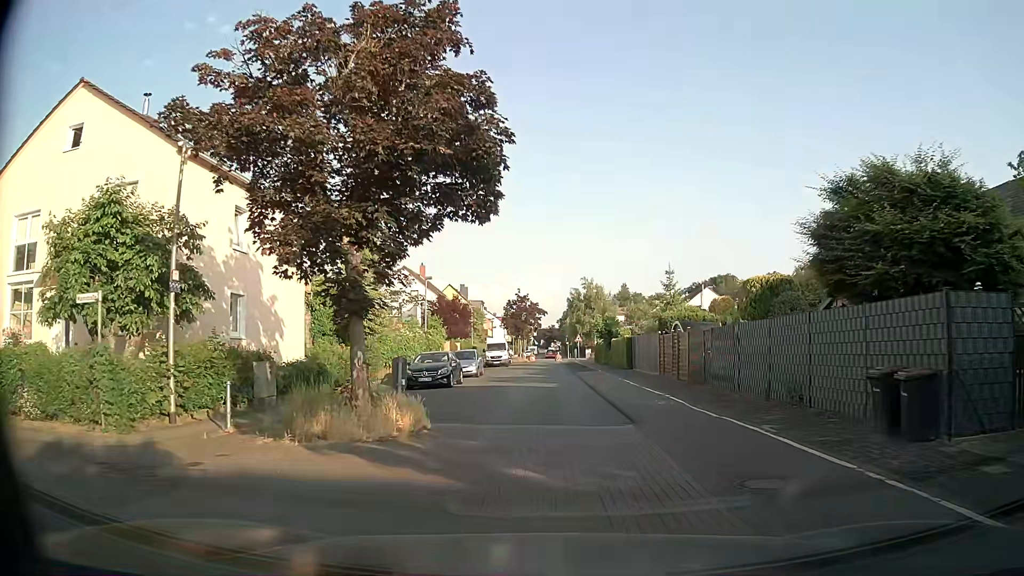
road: residential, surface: asphalt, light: Day
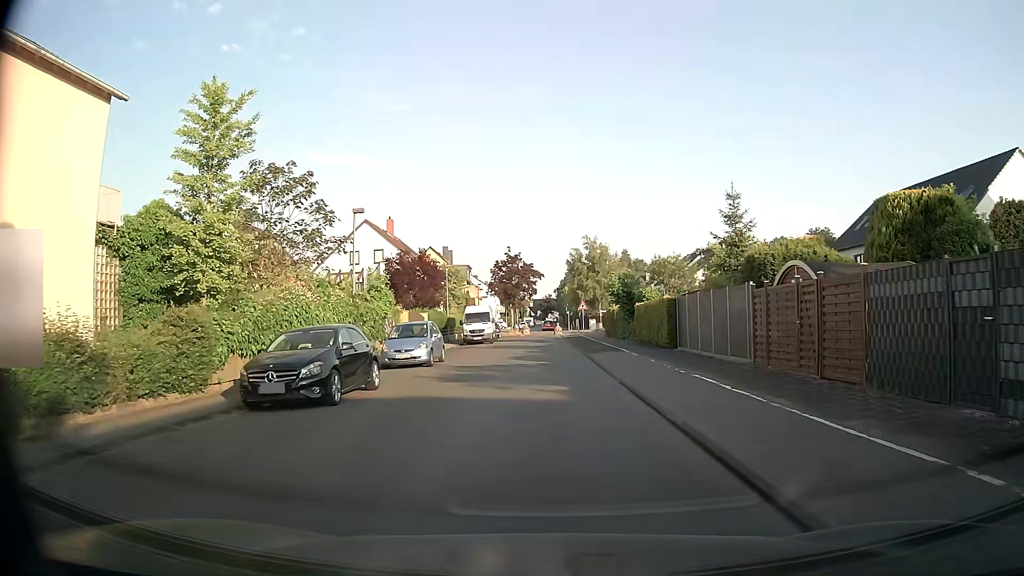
(+0.3, +14.4) m; +1°
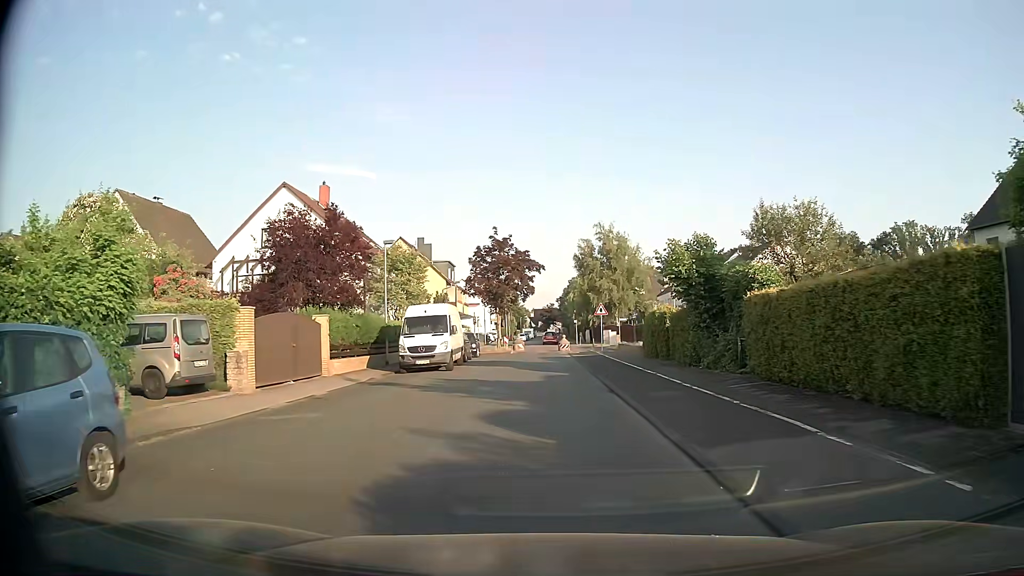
(+0.2, +19.9) m; +1°
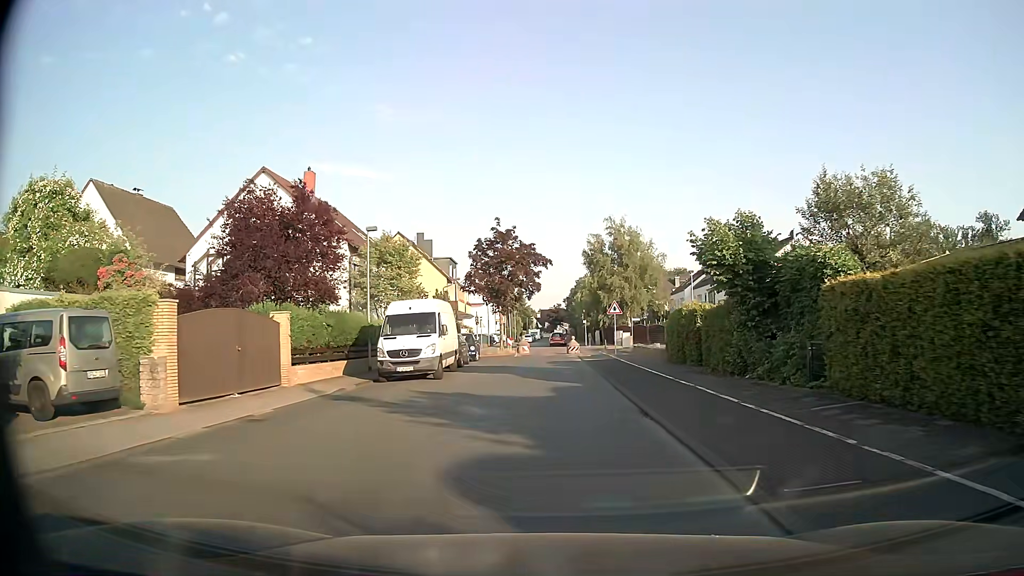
(-0.1, +4.3) m; -1°
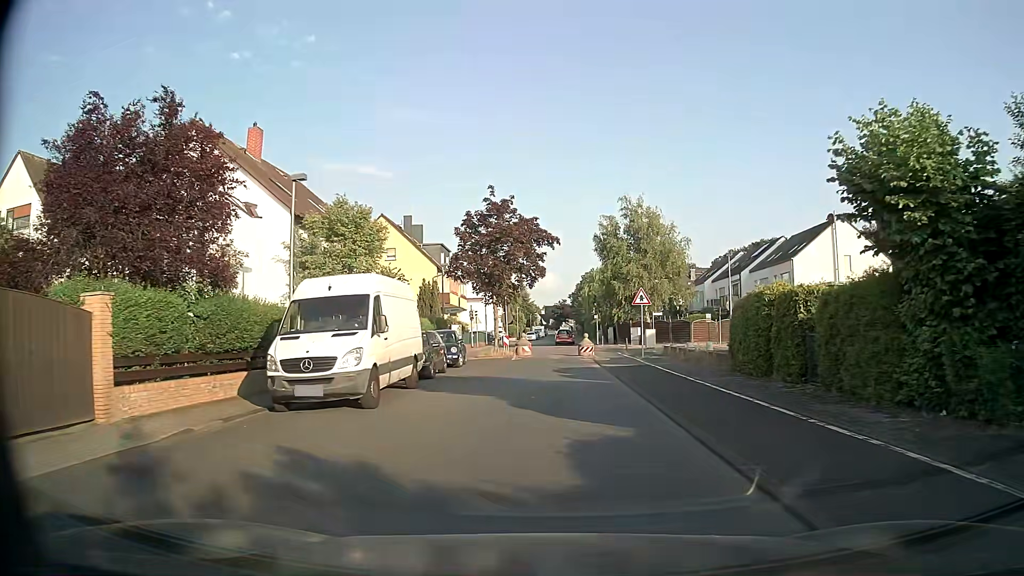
(-0.1, +8.9) m; -1°
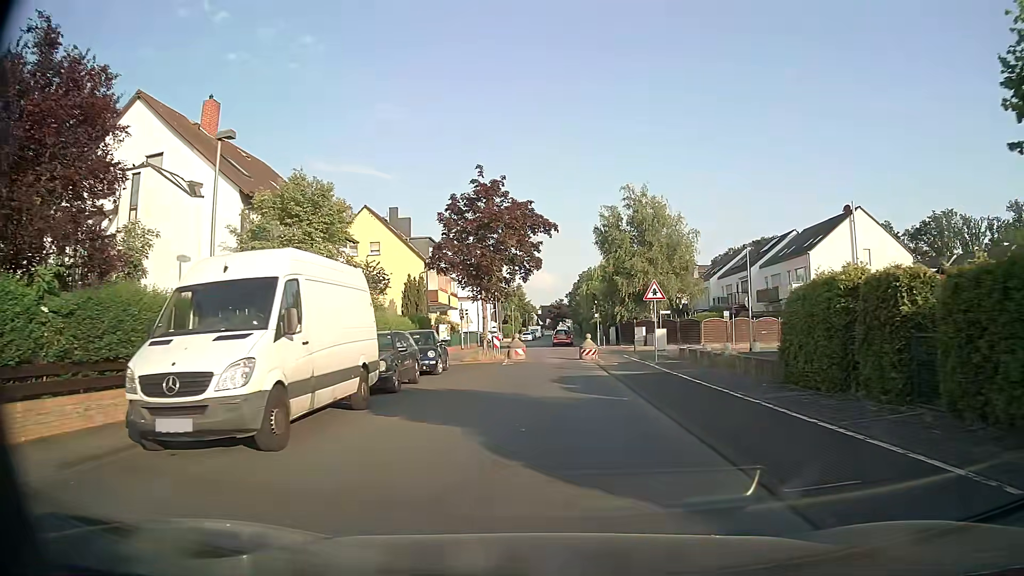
(0.0, +4.5) m; 0°
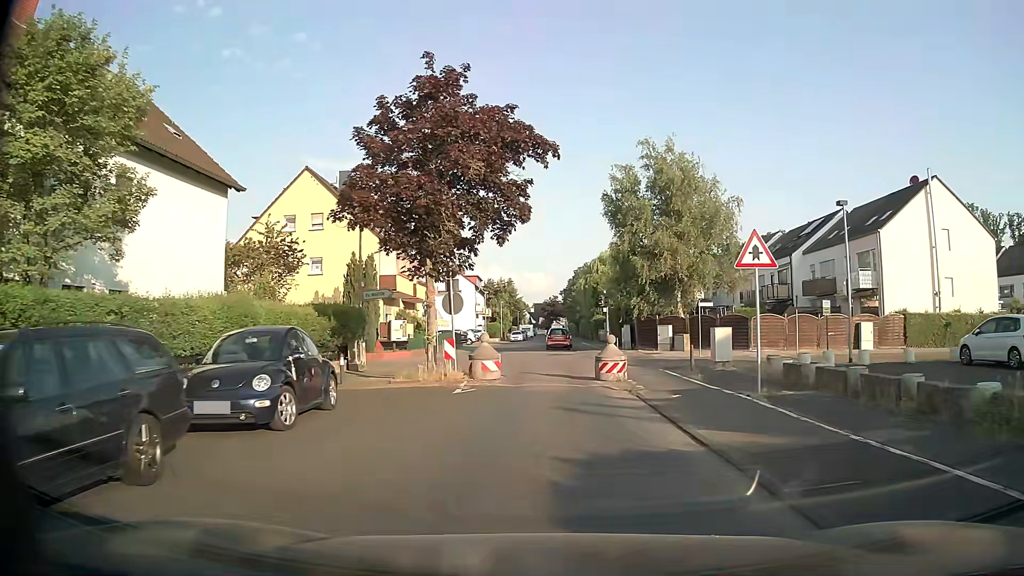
(+0.1, +12.8) m; 0°
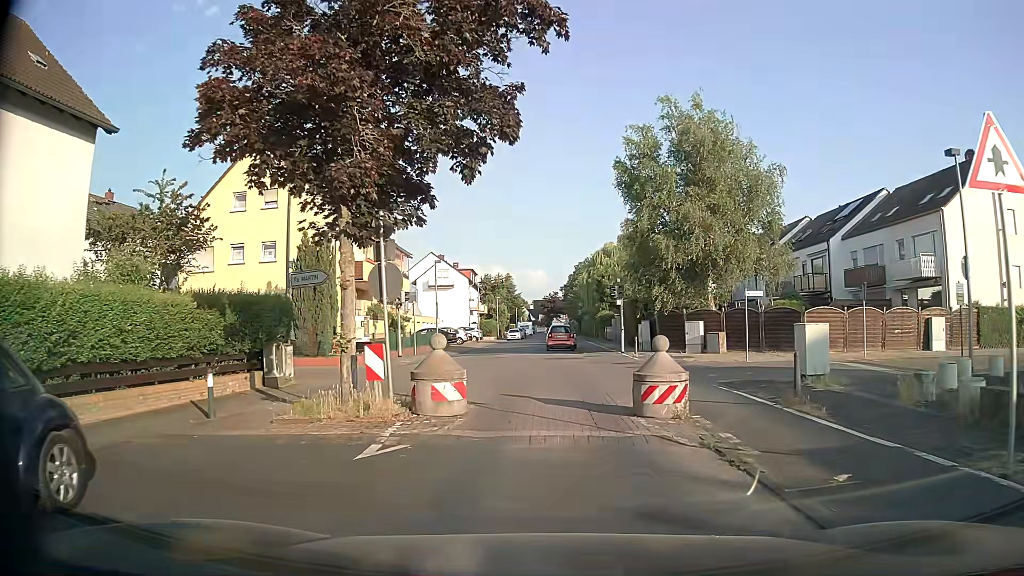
(0.0, +7.3) m; 0°
(0, +10) (0, +20) (-1, +30) (-2, +40) (-2, +50) (-2, +60) (-2, +70) (-1, +80) (-1, +90) (0, +100) m
